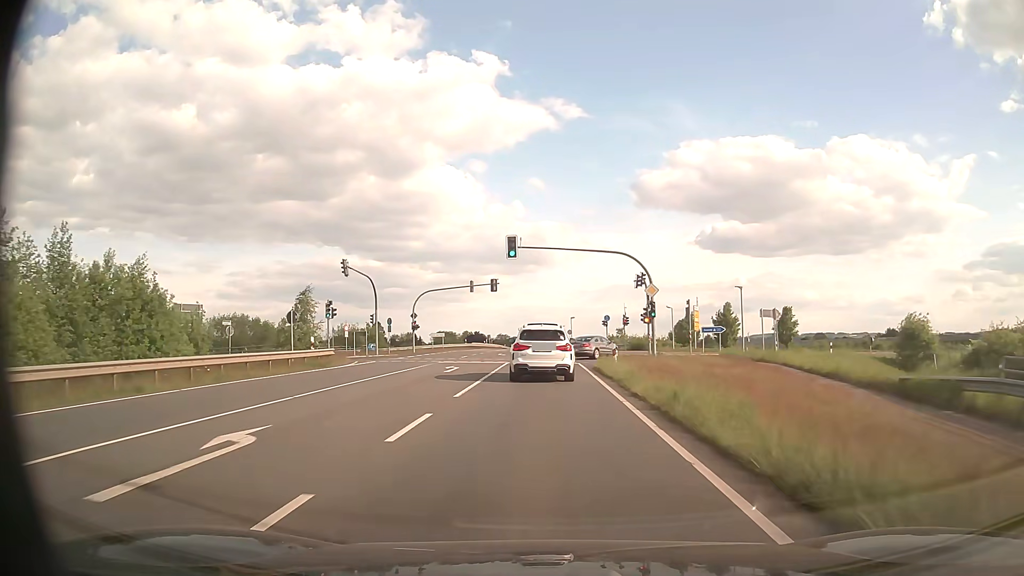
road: secondary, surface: asphalt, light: Day
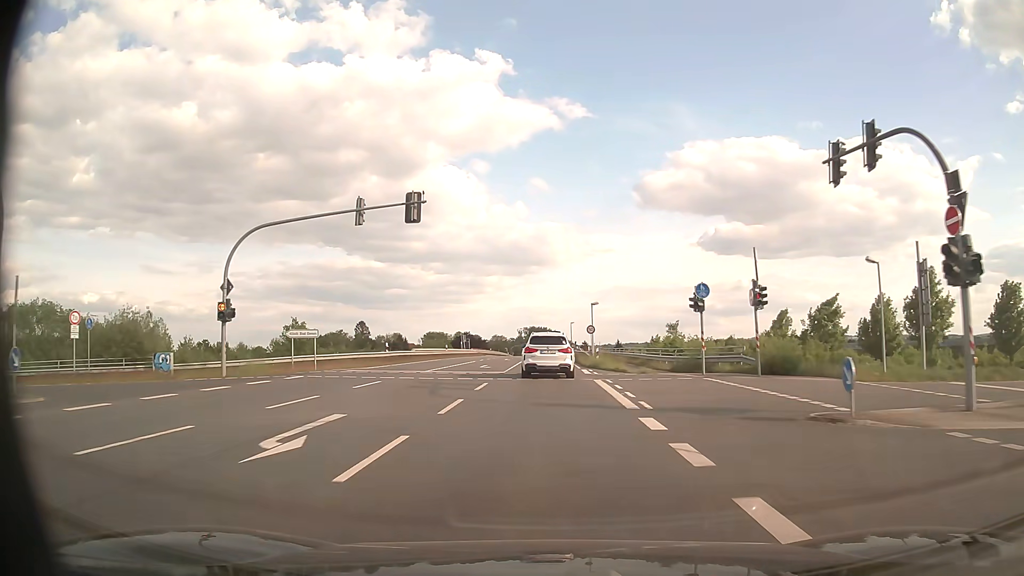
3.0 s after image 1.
(-0.1, +42.8) m; 0°
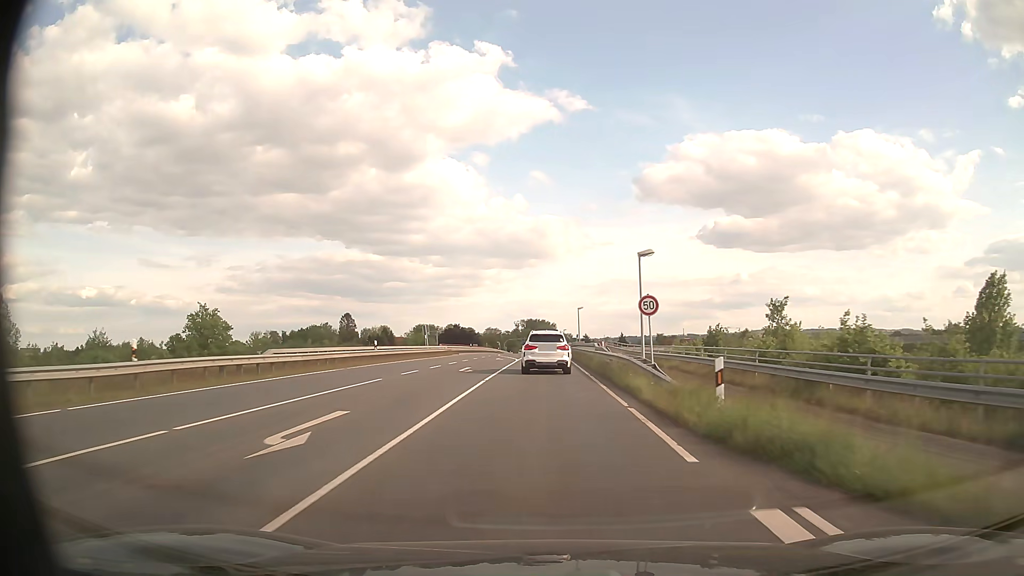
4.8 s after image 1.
(+0.1, +28.1) m; 0°
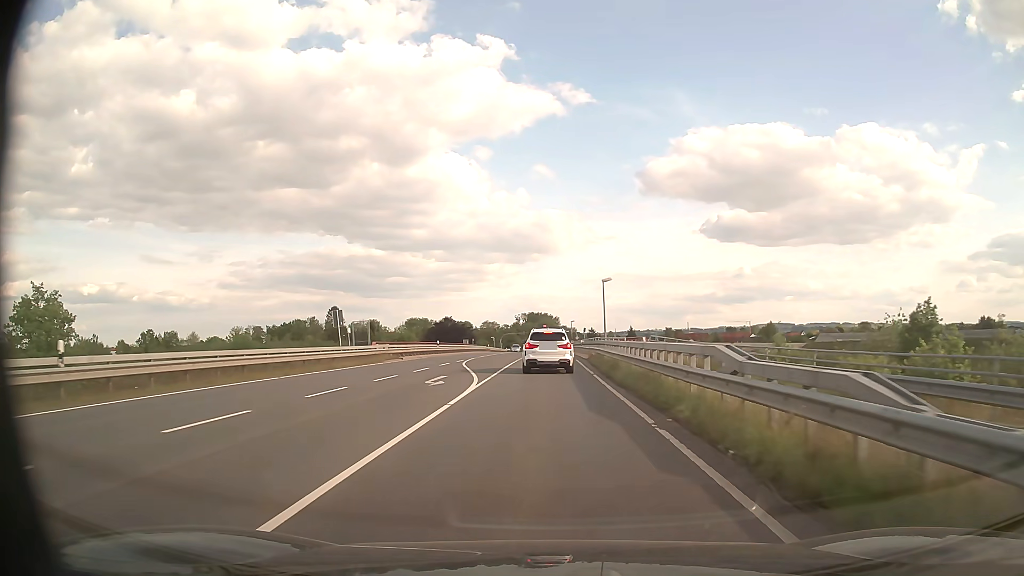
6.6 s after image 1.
(-0.1, +28.8) m; 0°
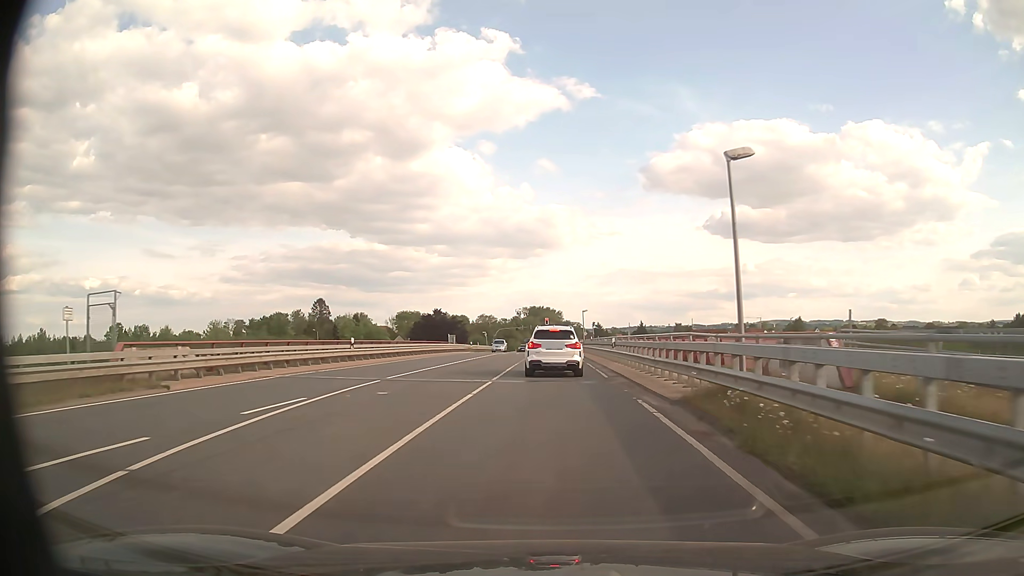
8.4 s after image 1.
(0.0, +27.8) m; 0°
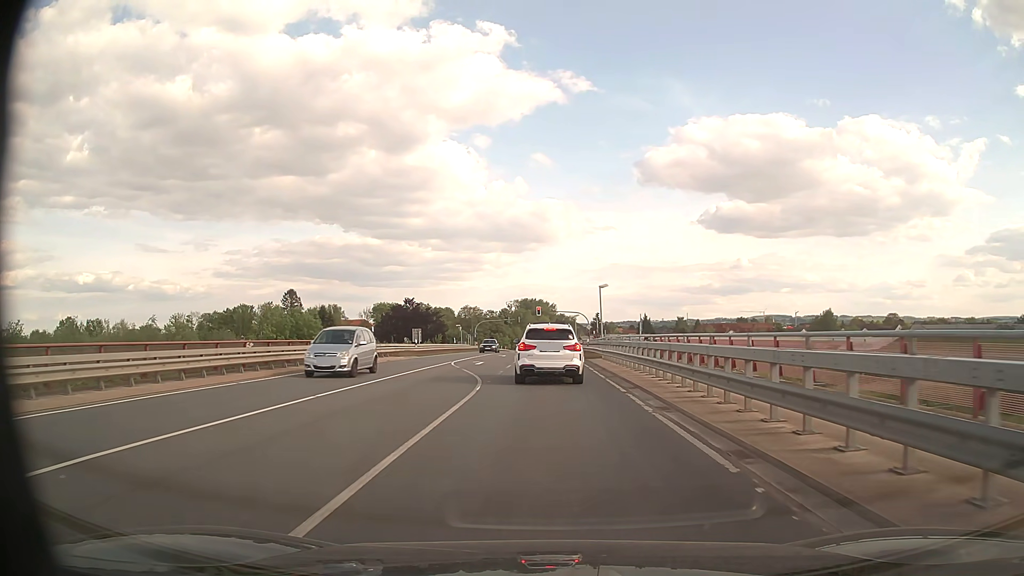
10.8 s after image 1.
(0.0, +31.4) m; 0°
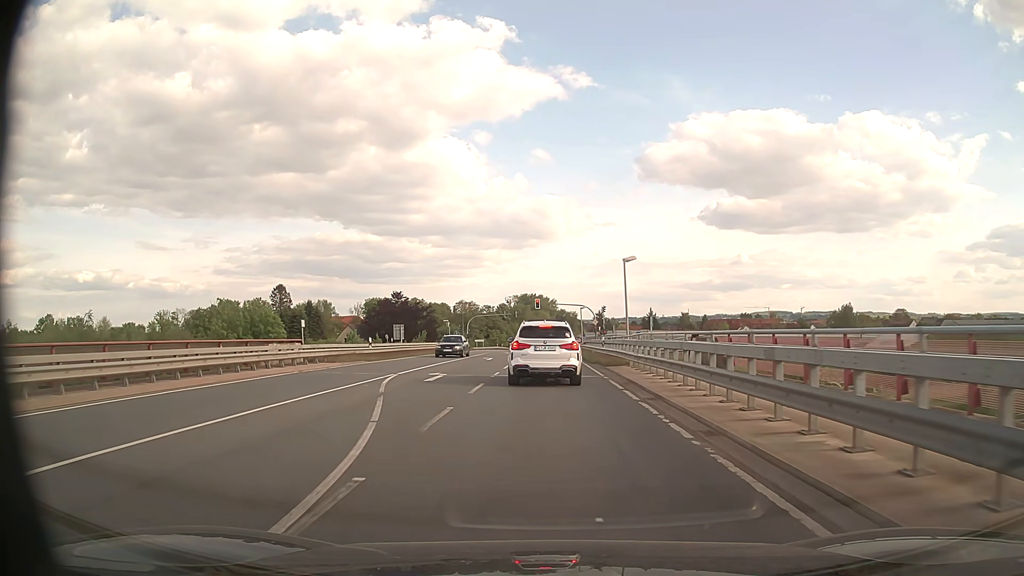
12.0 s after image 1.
(0.0, +13.5) m; 0°
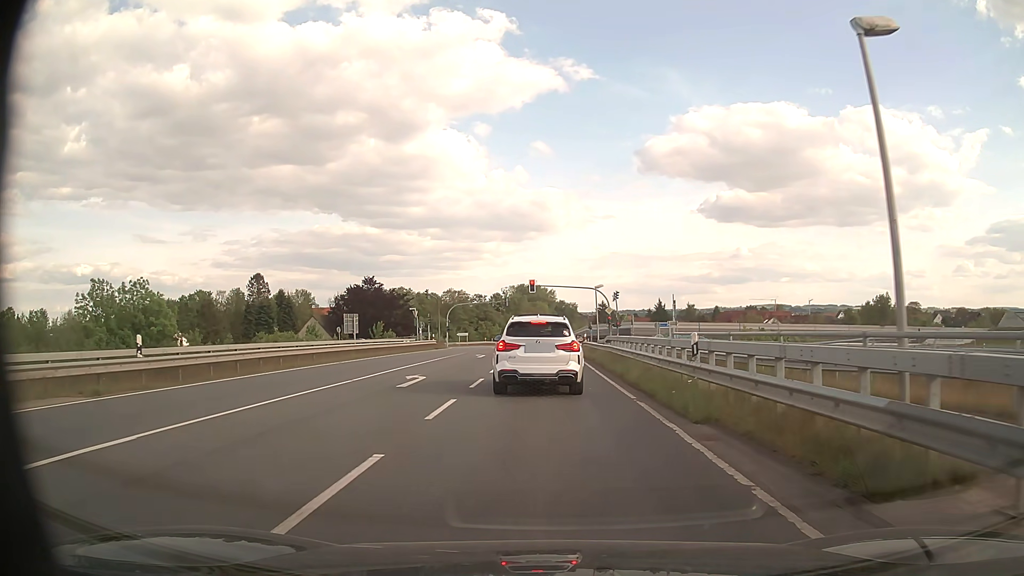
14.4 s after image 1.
(0.0, +22.8) m; 0°
(0, +10) (0, +20) (0, +30) (0, +40) (0, +50) (0, +60) (+1, +70) (+8, +77) (+17, +81) (+27, +83) m
